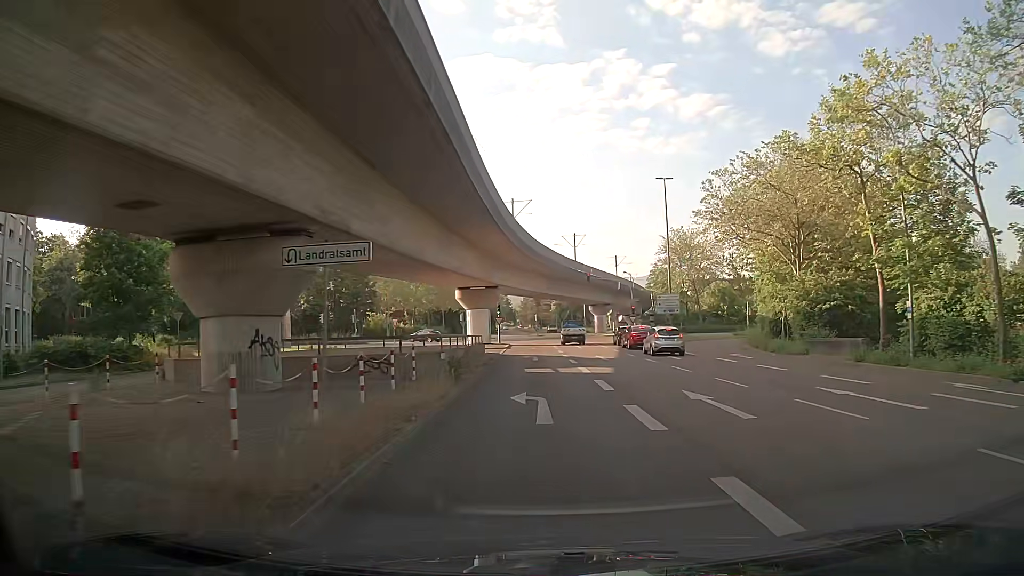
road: tertiary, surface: asphalt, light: Day
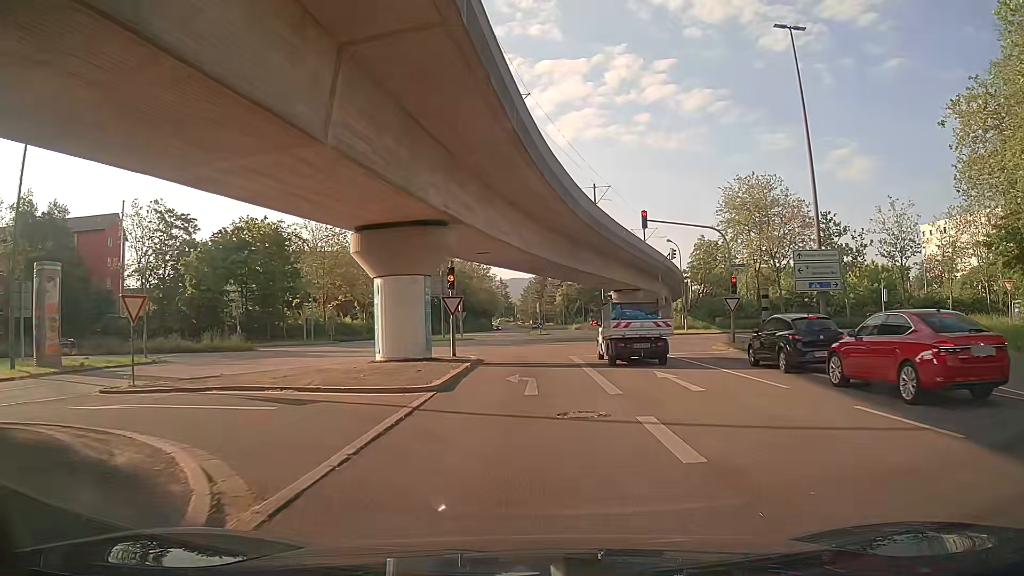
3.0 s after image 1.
(+0.3, +32.2) m; 0°
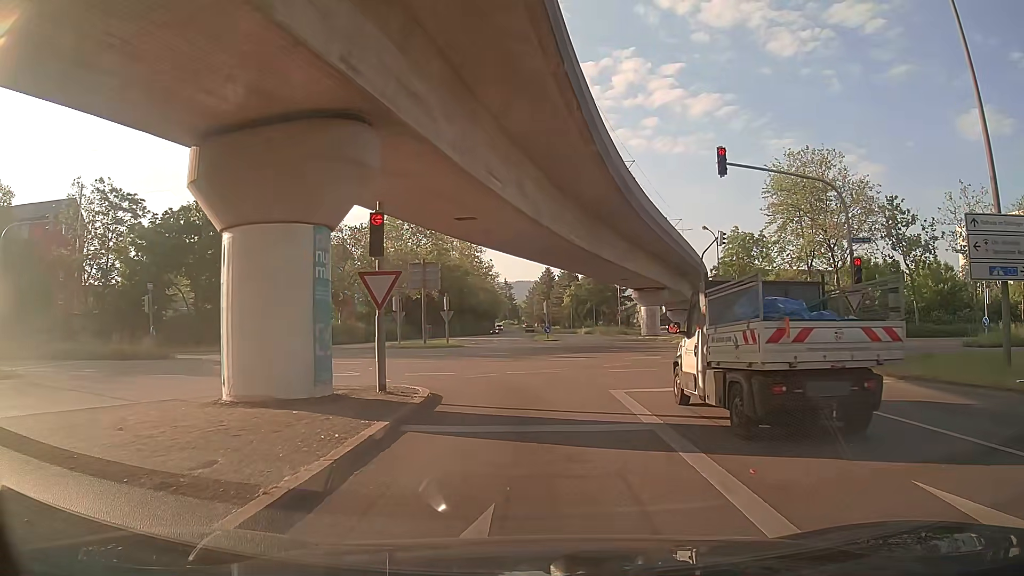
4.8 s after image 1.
(0.0, +11.9) m; 0°
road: tertiary_link
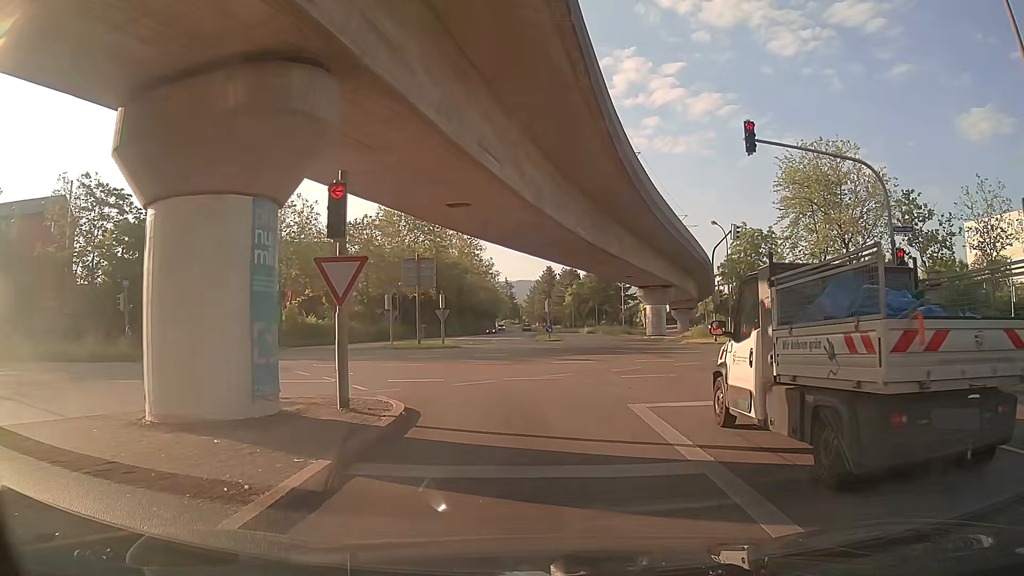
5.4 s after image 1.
(0.0, +2.4) m; -1°
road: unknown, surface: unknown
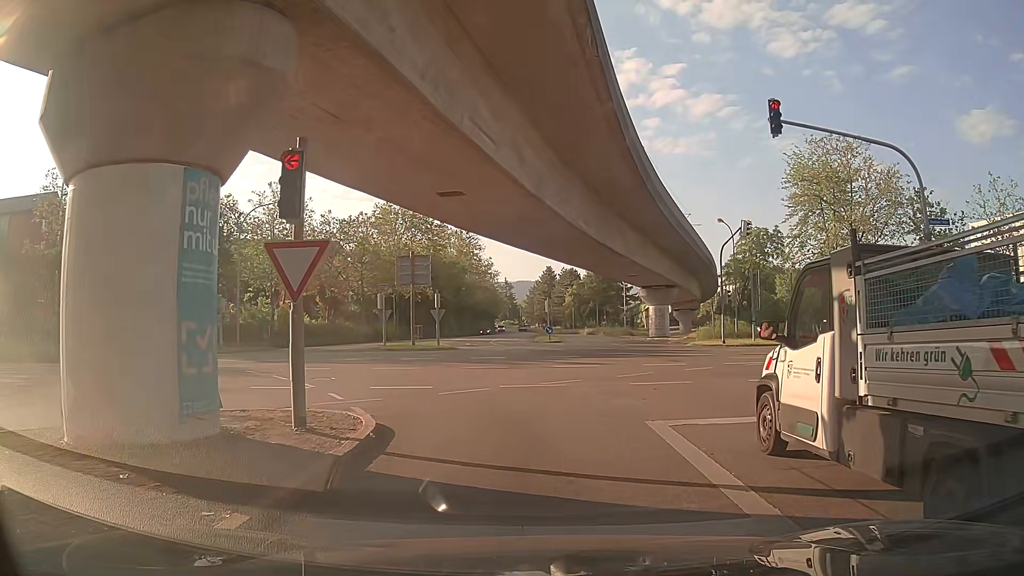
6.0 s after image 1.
(0.0, +1.8) m; +1°
